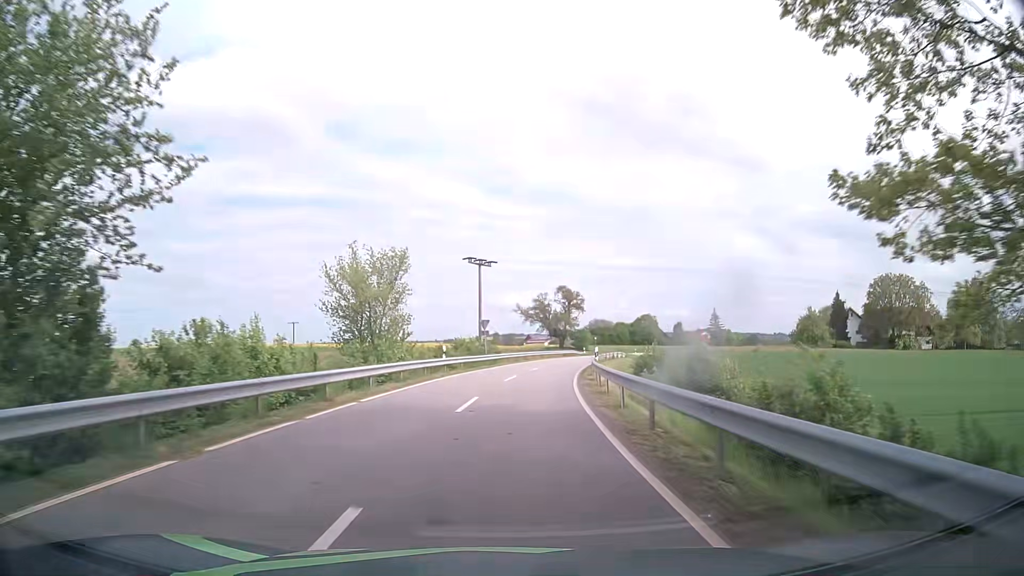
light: Day
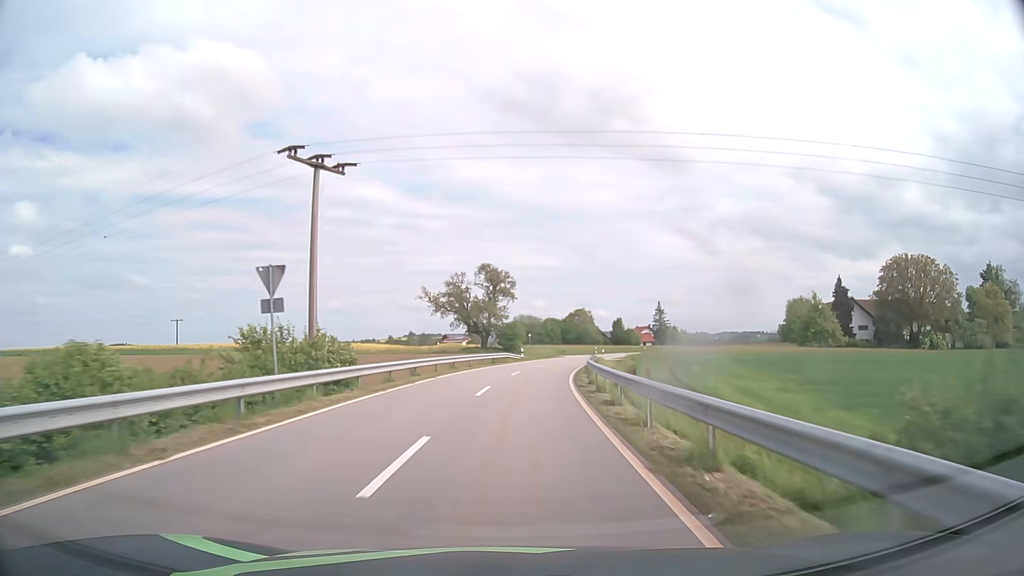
(+2.0, +32.3) m; +7°
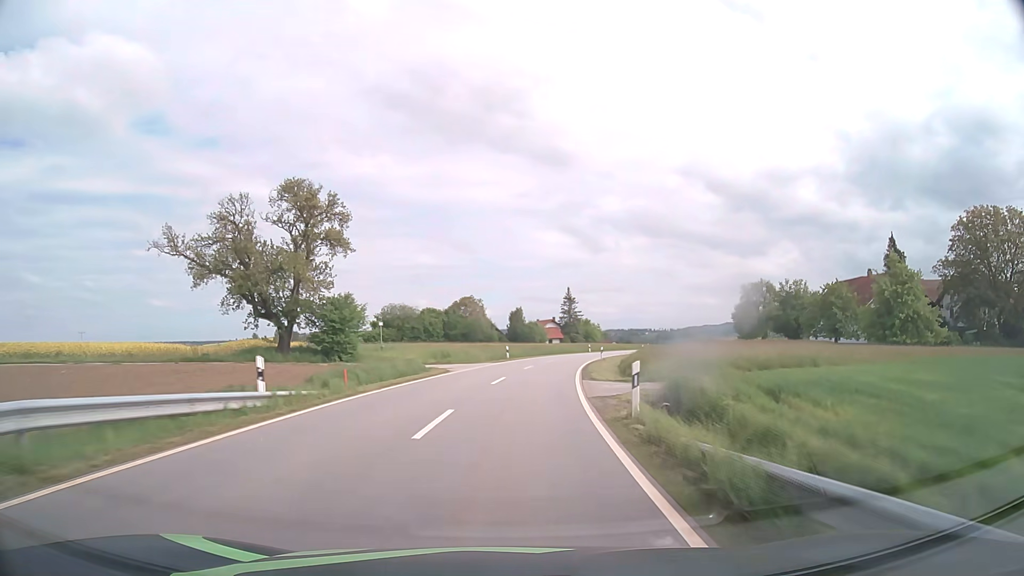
(+3.6, +45.1) m; +10°
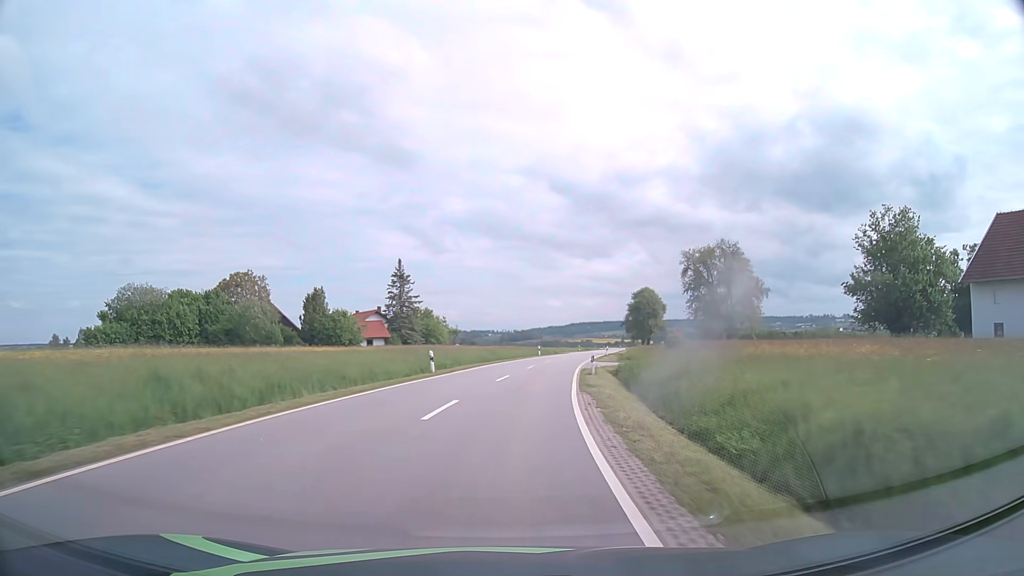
(+6.9, +58.0) m; +13°
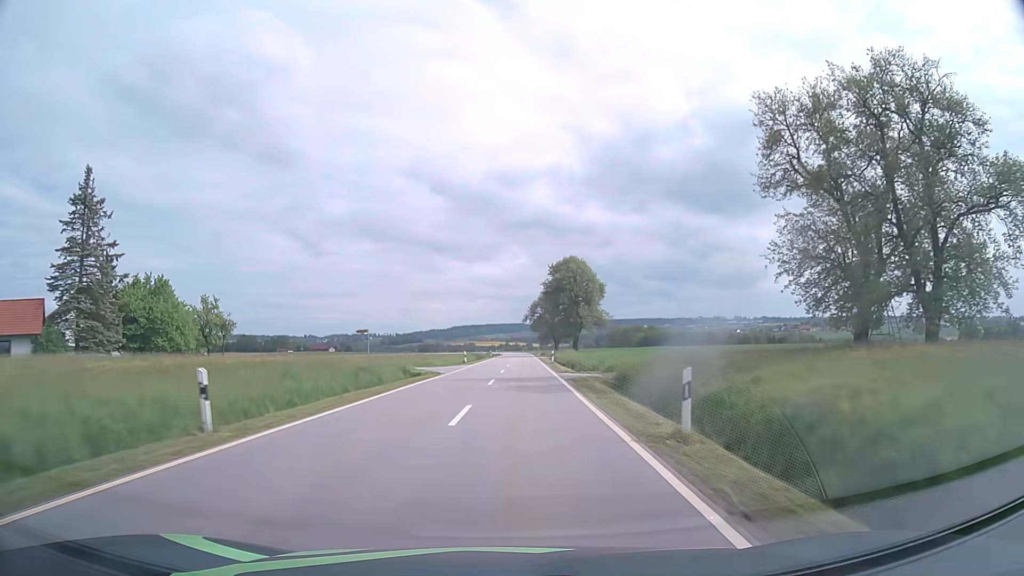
(+6.2, +61.0) m; +10°
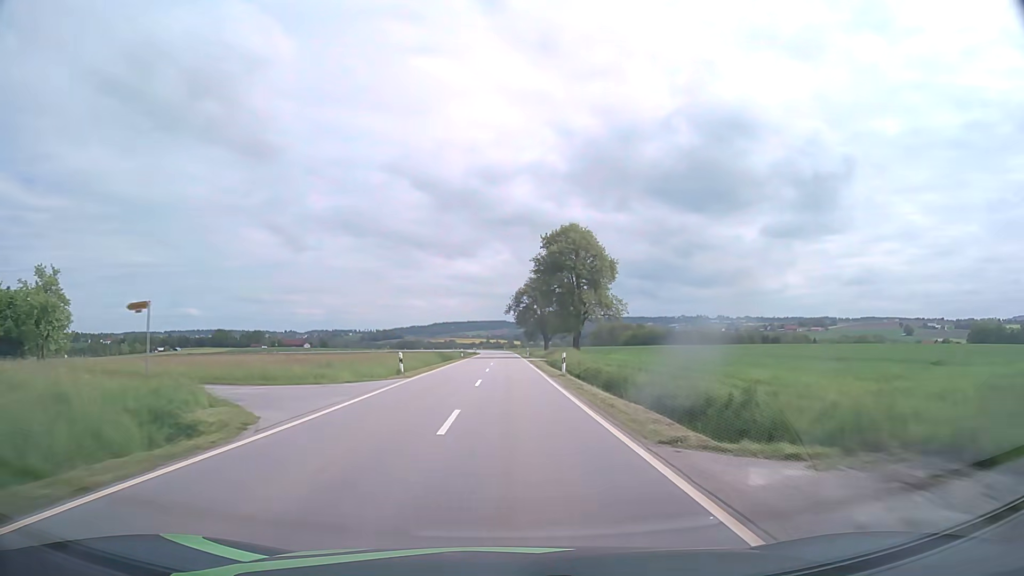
(+0.4, +25.5) m; +2°
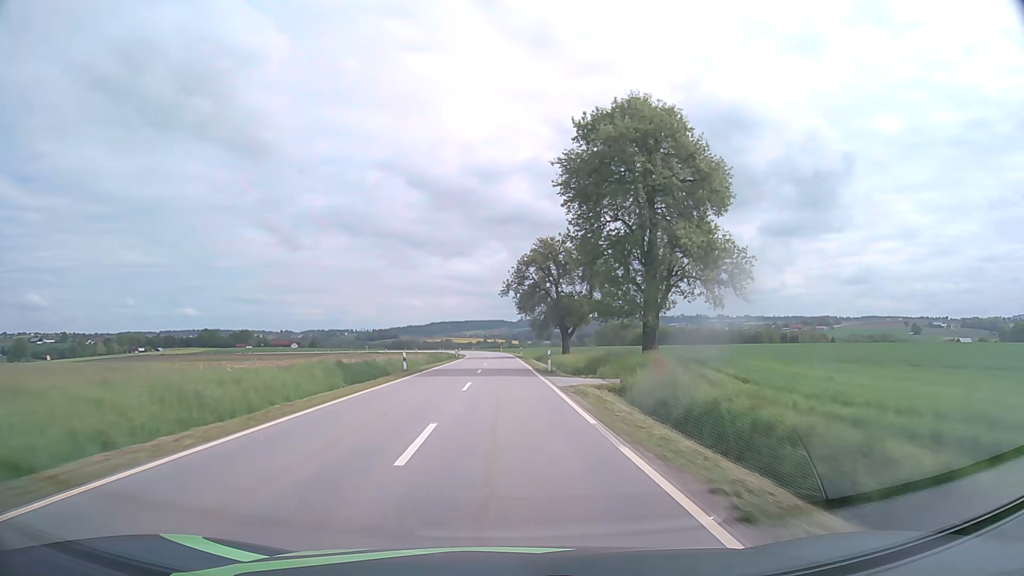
(+0.2, +39.6) m; 0°
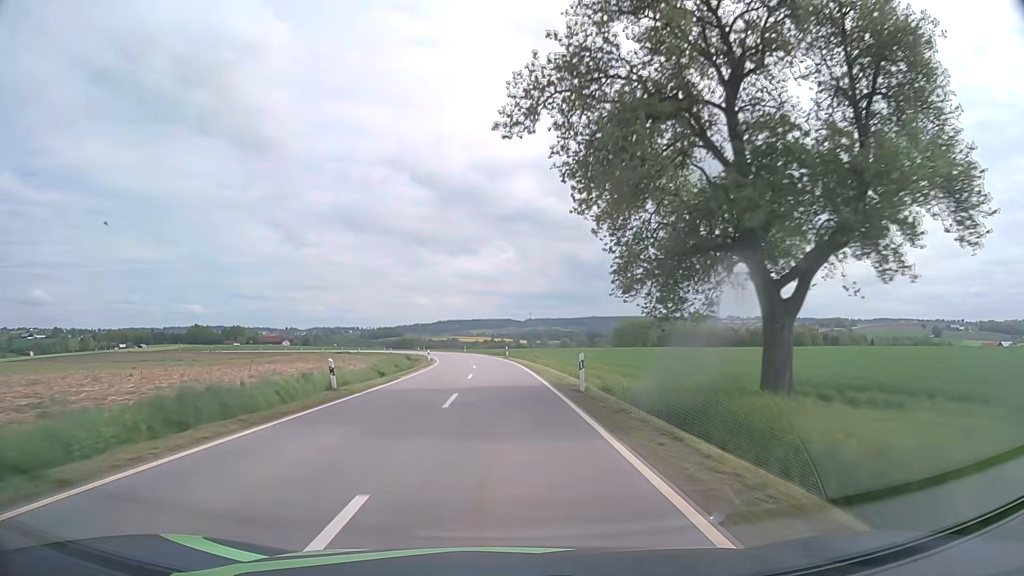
(-0.3, +54.4) m; -1°
(0, +10) (0, +20) (0, +30) (-1, +40) (-1, +50) (-2, +60) (-3, +70) (-5, +80) (-6, +90) (-8, +100) m
